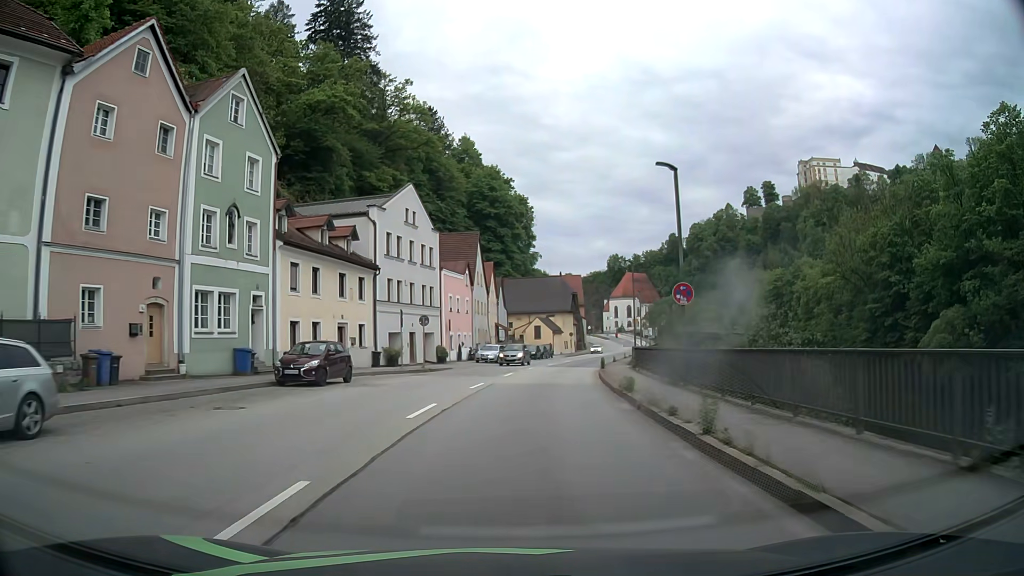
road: primary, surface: asphalt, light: Day
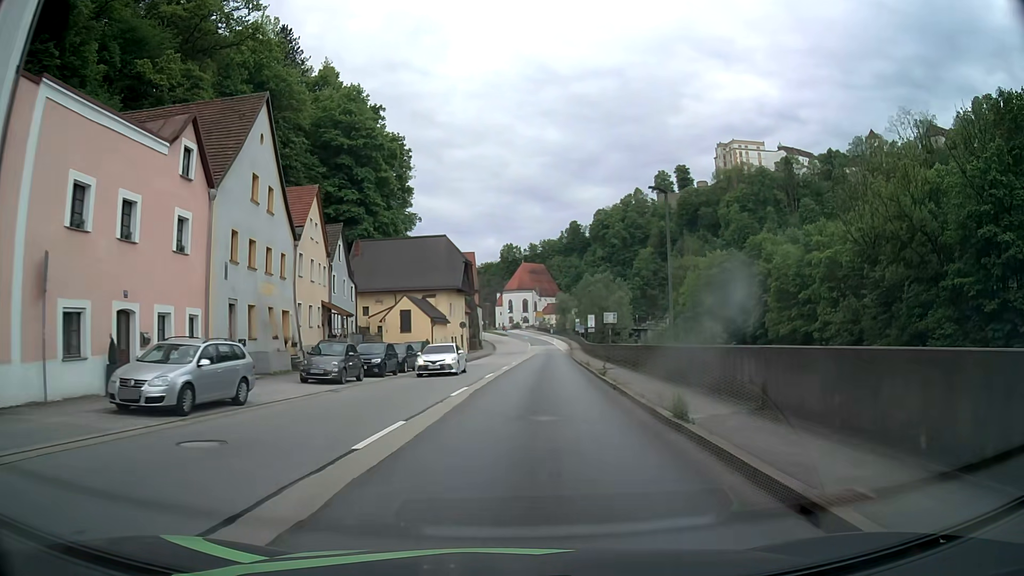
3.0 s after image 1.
(+3.4, +39.3) m; +10°
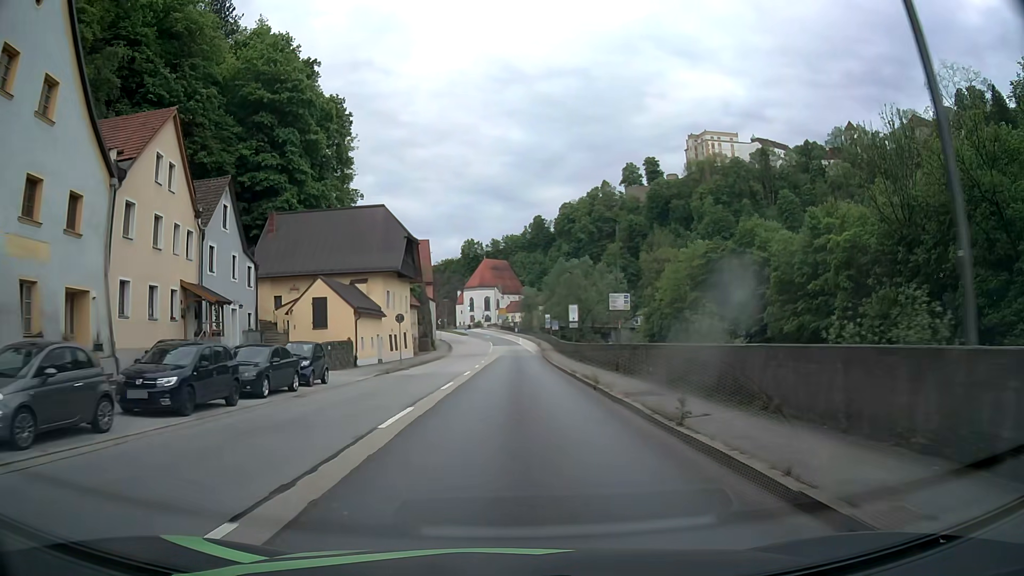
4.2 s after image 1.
(+0.5, +15.7) m; +3°
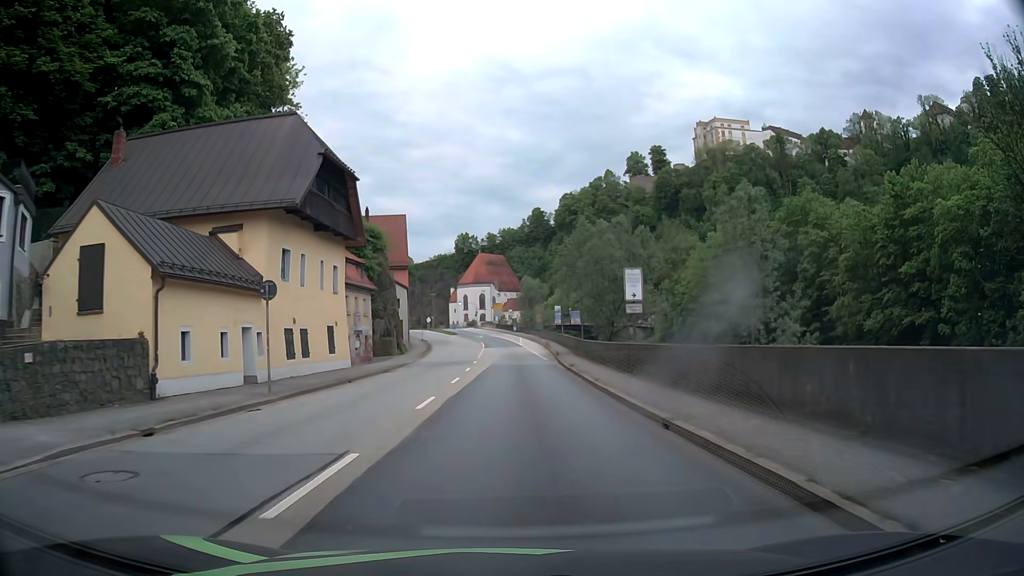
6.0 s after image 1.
(+0.2, +23.6) m; 0°
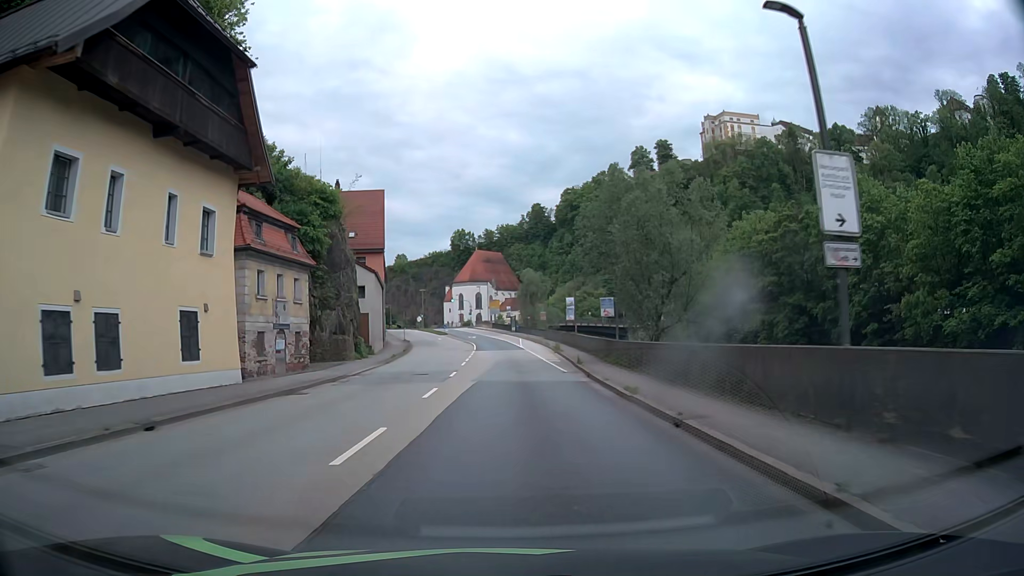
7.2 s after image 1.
(+0.1, +15.6) m; 0°
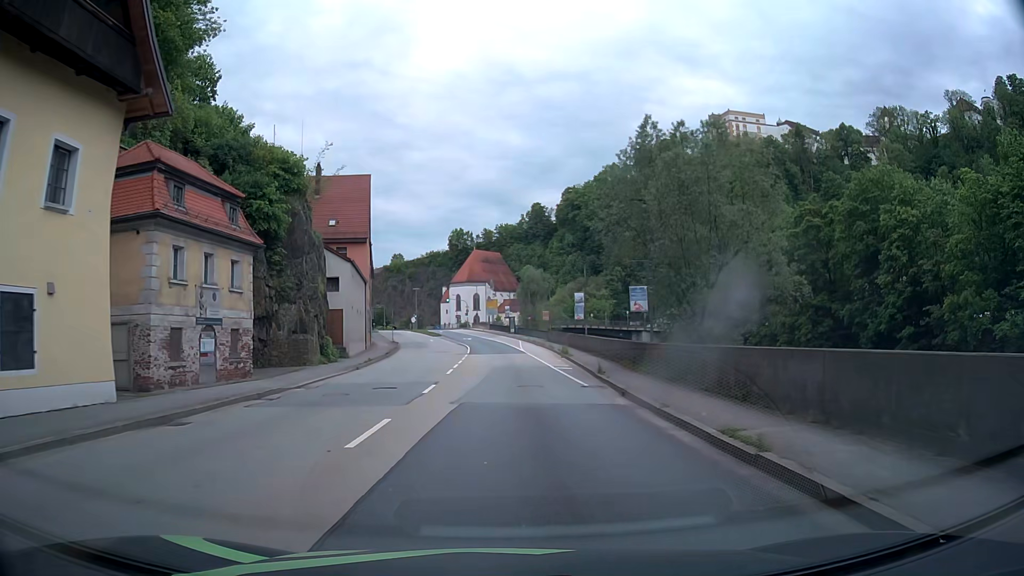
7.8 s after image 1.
(0.0, +7.8) m; +1°
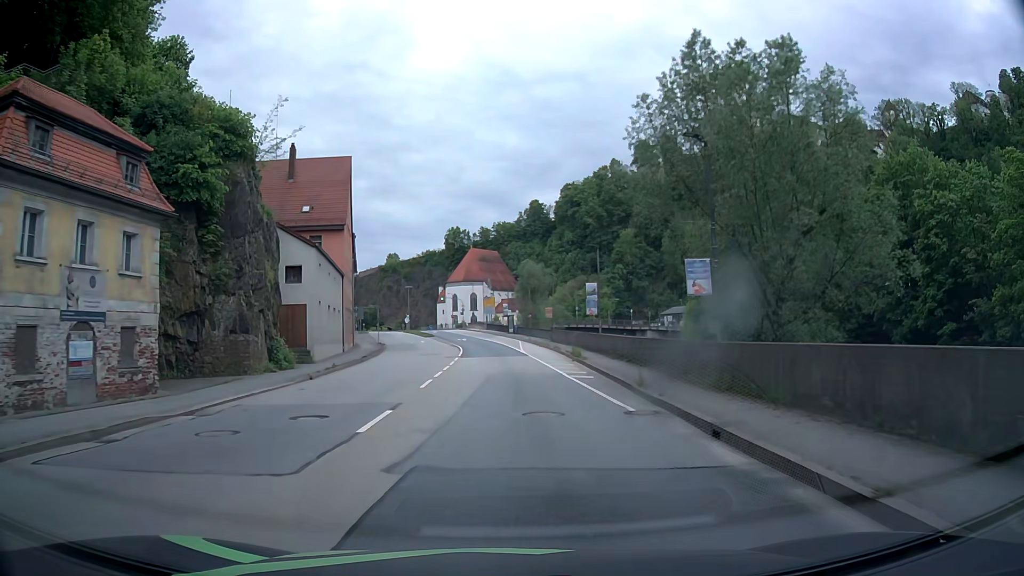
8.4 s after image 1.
(0.0, +7.8) m; 0°
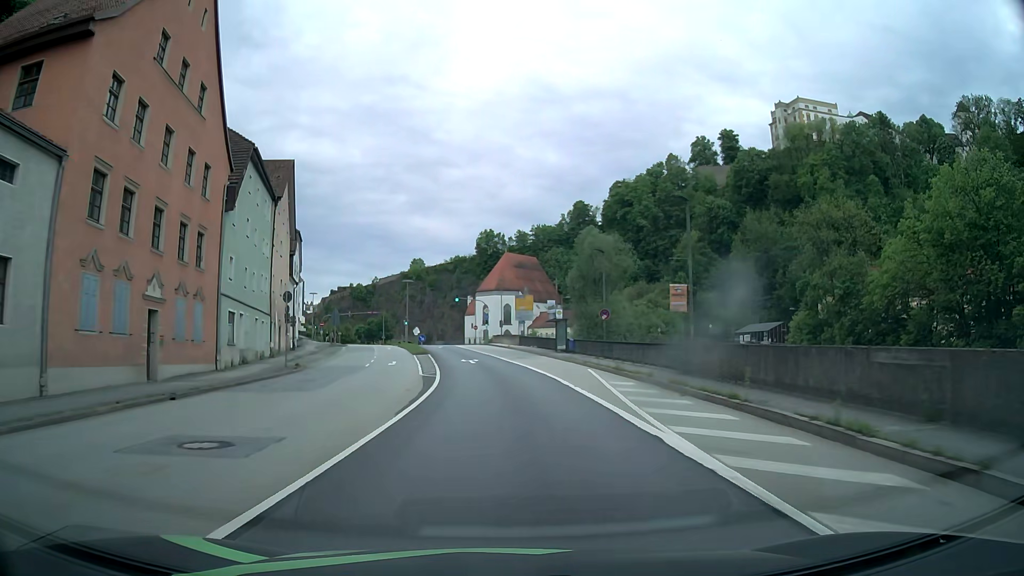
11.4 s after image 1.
(-0.6, +38.4) m; -3°
(0, +10) (0, +20) (-1, +30) (-2, +40) (-3, +50) (-5, +60) (-6, +70) (-8, +79) (-9, +89) (-7, +99) m
